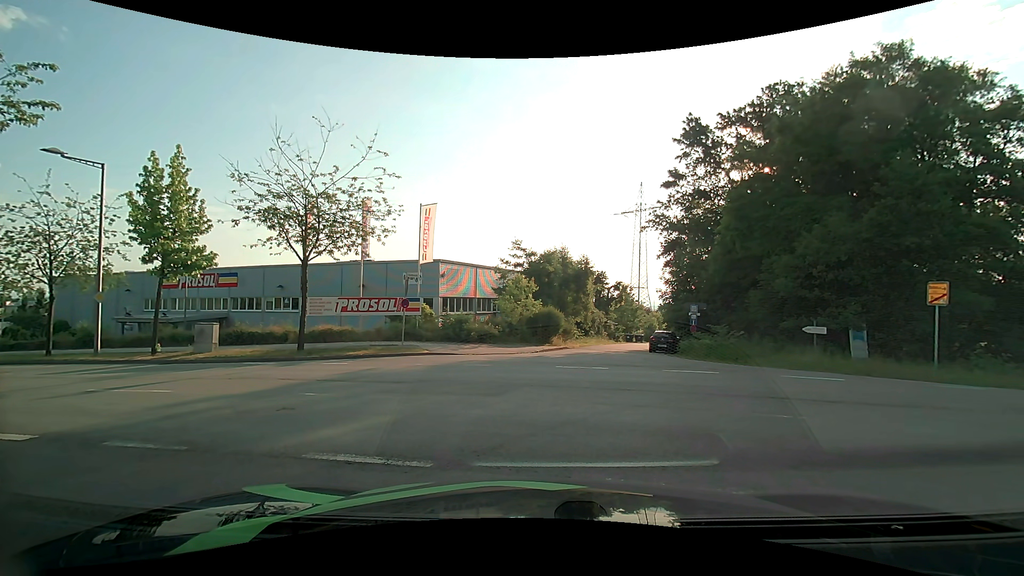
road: residential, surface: asphalt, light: Day
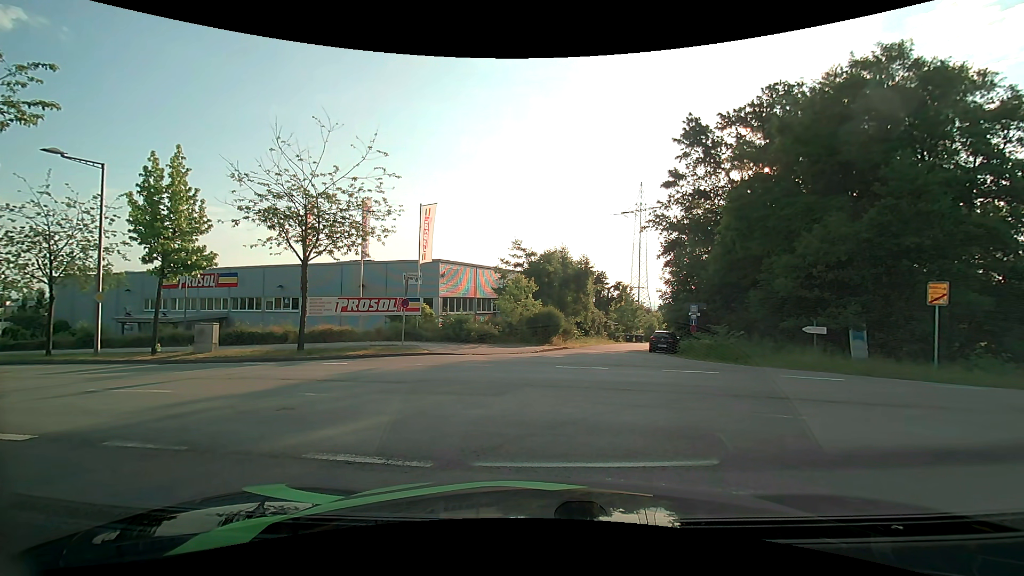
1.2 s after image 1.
(0.0, 0.0) m; 0°
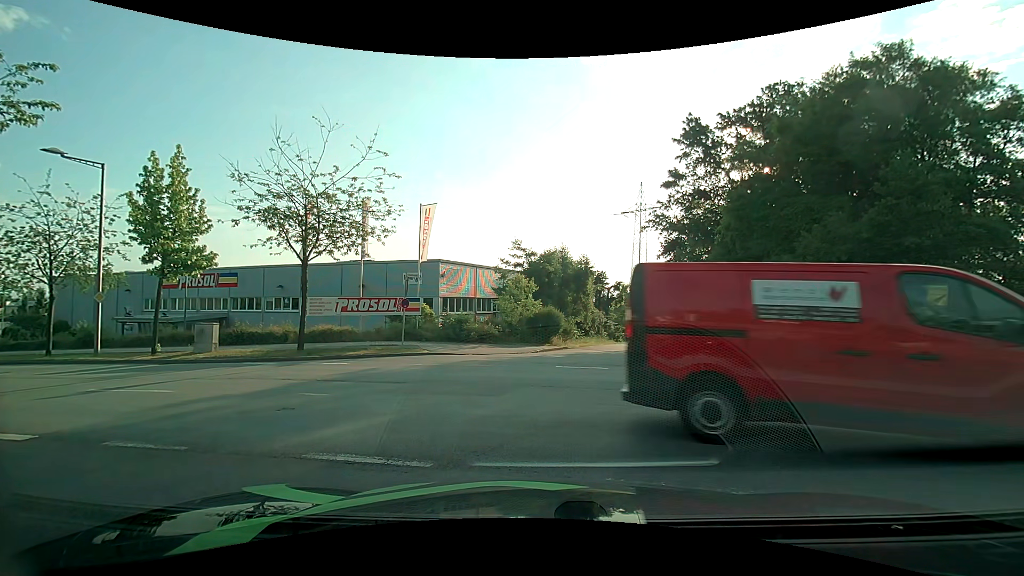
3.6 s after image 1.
(0.0, 0.0) m; 0°
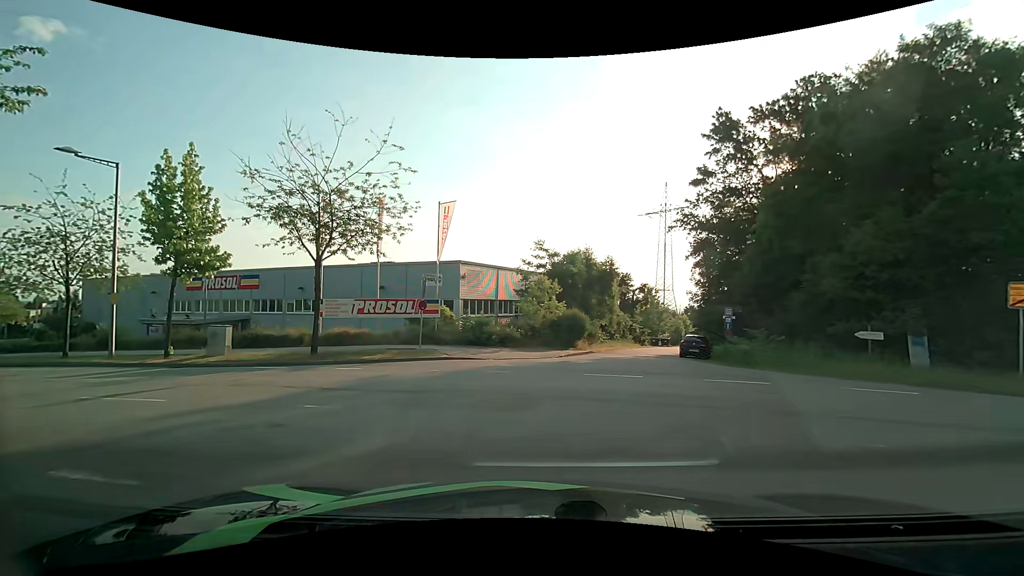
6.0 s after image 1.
(0.0, +1.4) m; -4°
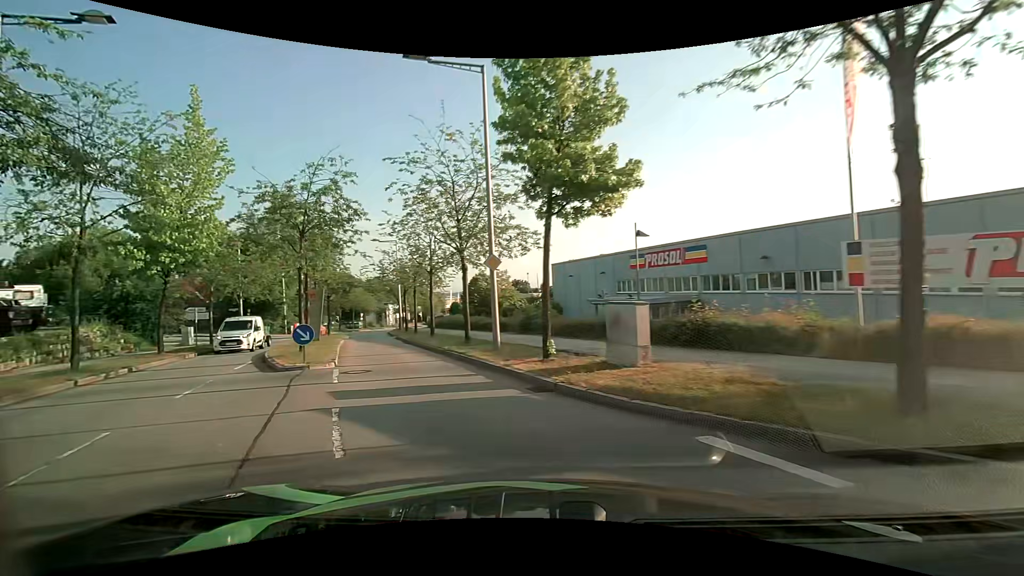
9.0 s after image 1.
(-5.6, +13.7) m; -48°
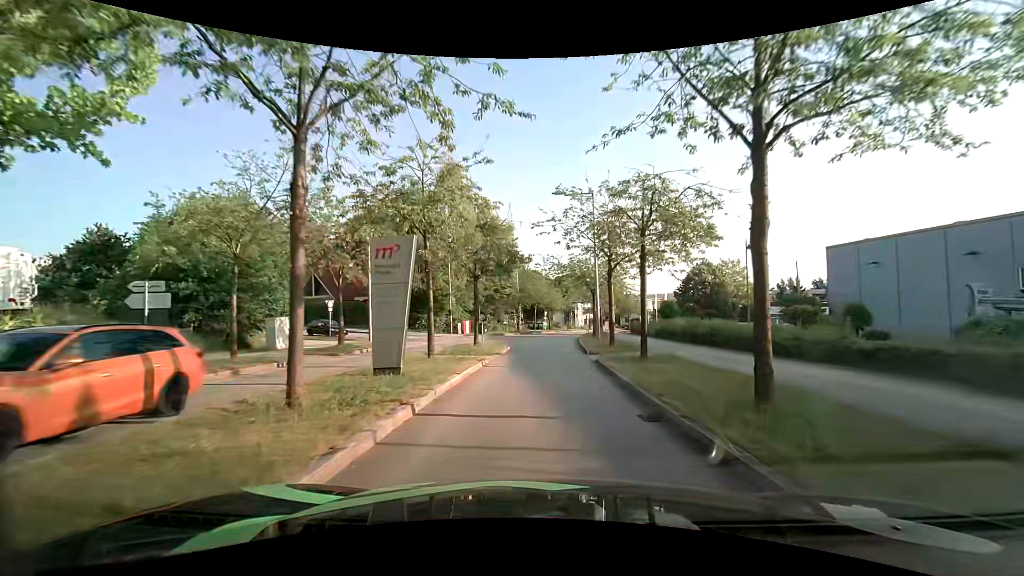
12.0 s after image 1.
(-5.4, +19.4) m; -22°
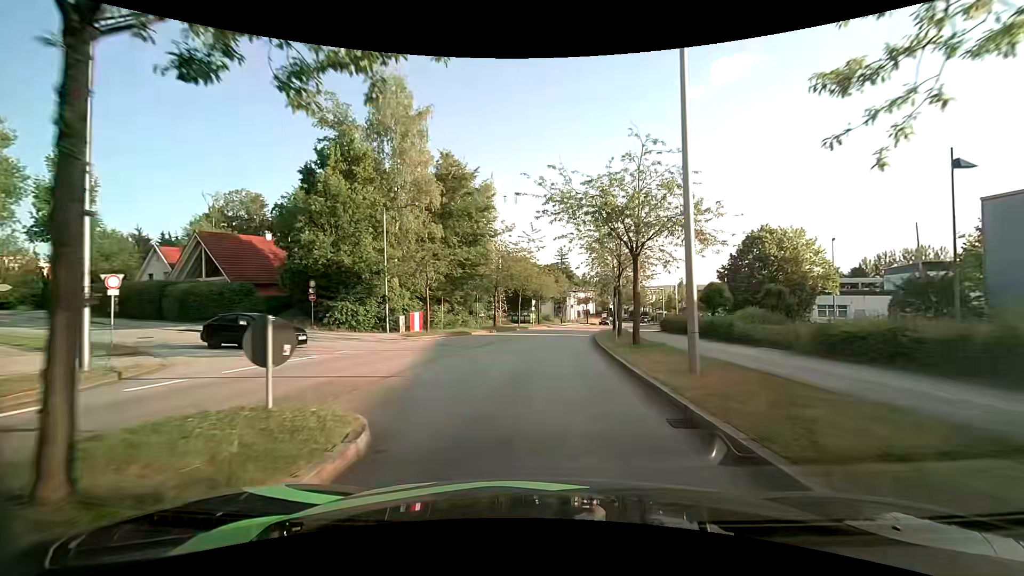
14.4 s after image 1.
(+0.3, +19.9) m; +2°
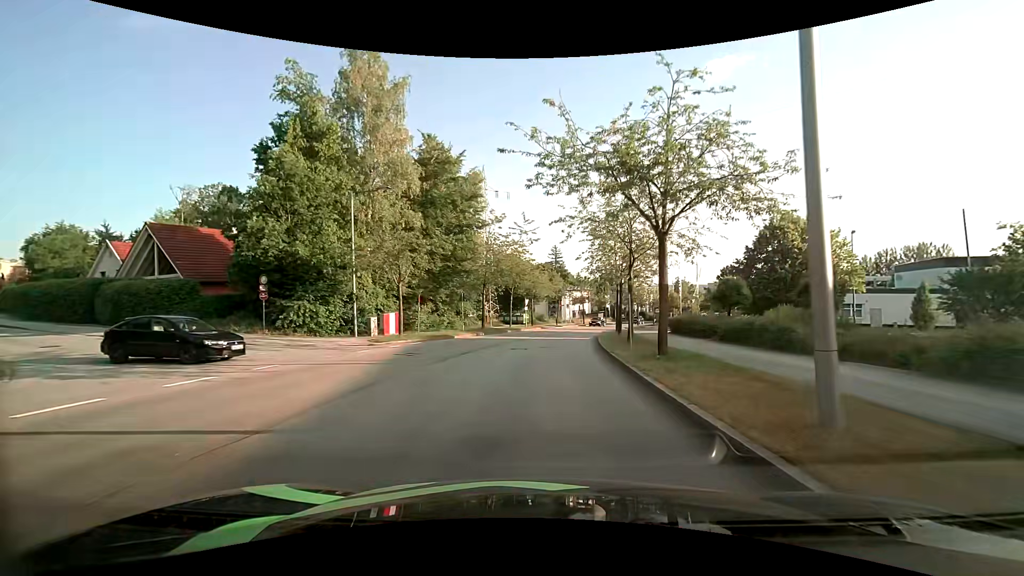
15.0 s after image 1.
(+0.1, +4.9) m; +1°
(0, +10) (+1, +20) (+2, +30) (+3, +40) (+8, +49) (+17, +51) (+27, +49) (+36, +46) (+46, +43) (+56, +41) m
